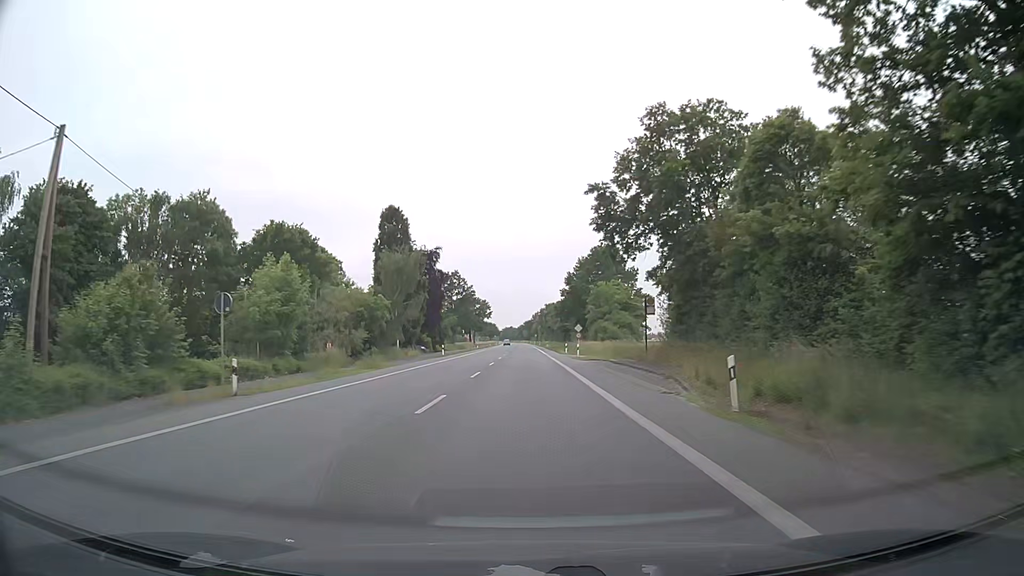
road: primary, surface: asphalt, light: Day
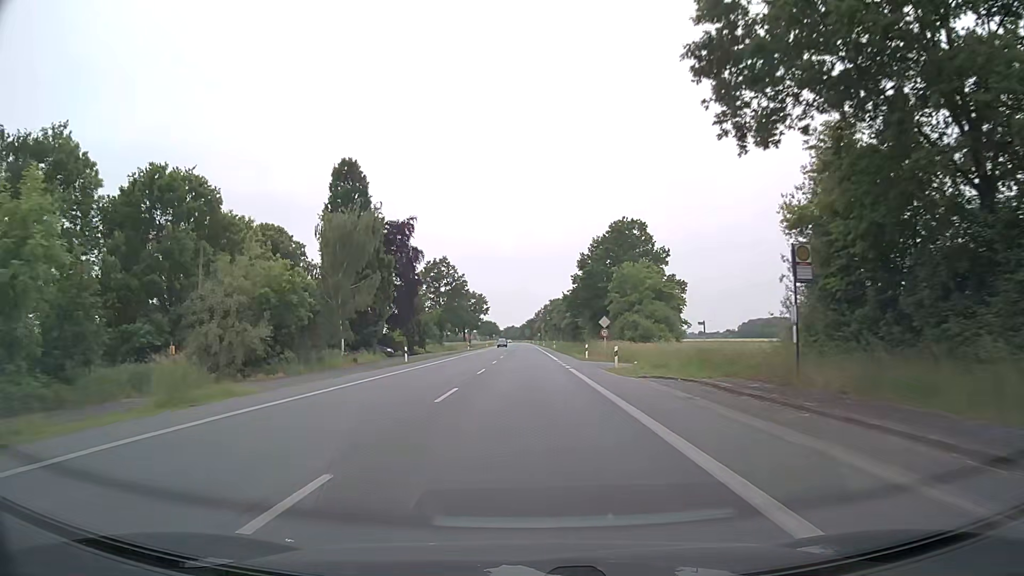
(0.0, +21.9) m; 0°
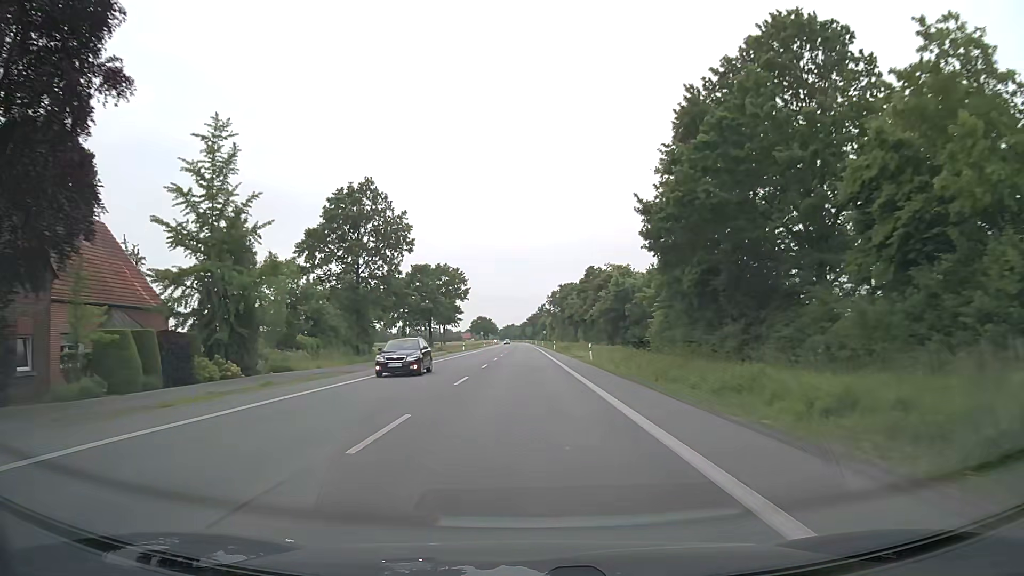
(-0.1, +54.6) m; 0°
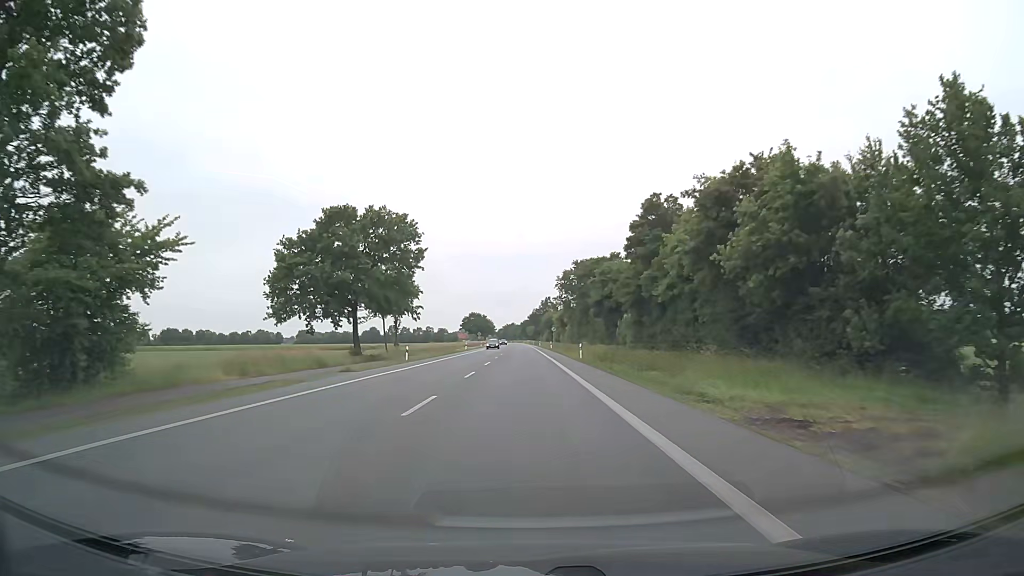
(+0.1, +43.7) m; 0°
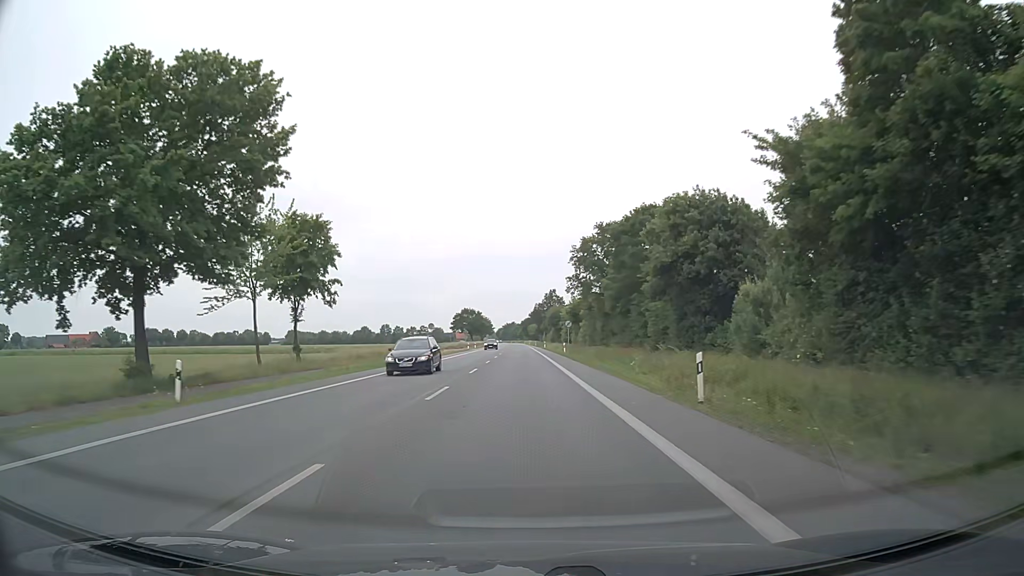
(-0.1, +32.8) m; 0°
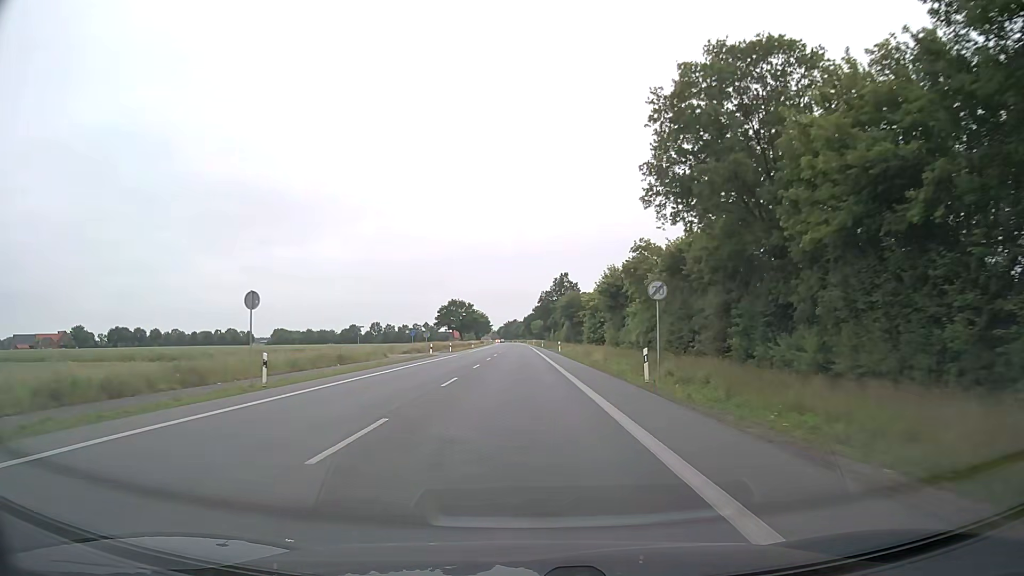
(-0.1, +43.8) m; 0°
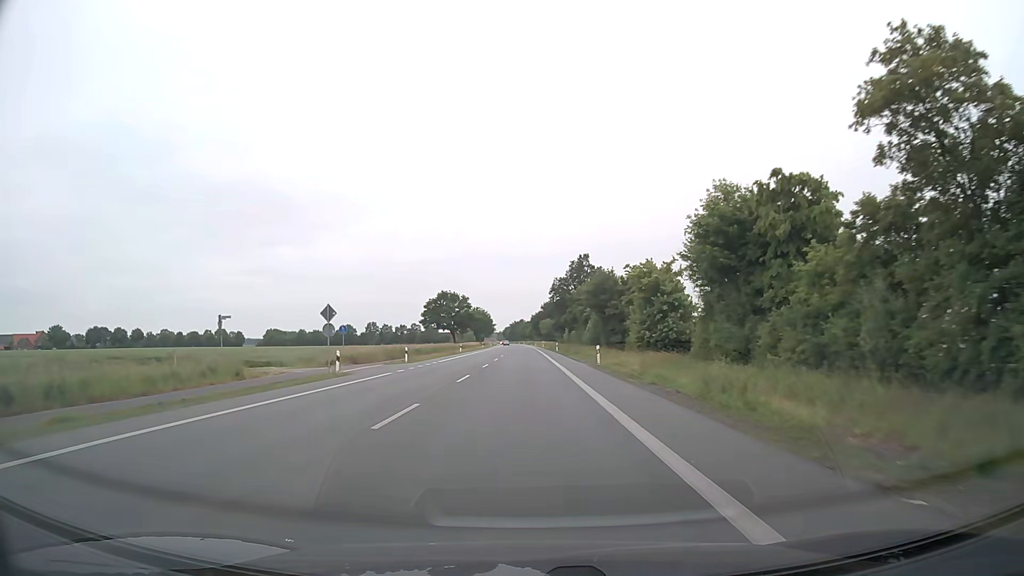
(-0.2, +33.1) m; -1°
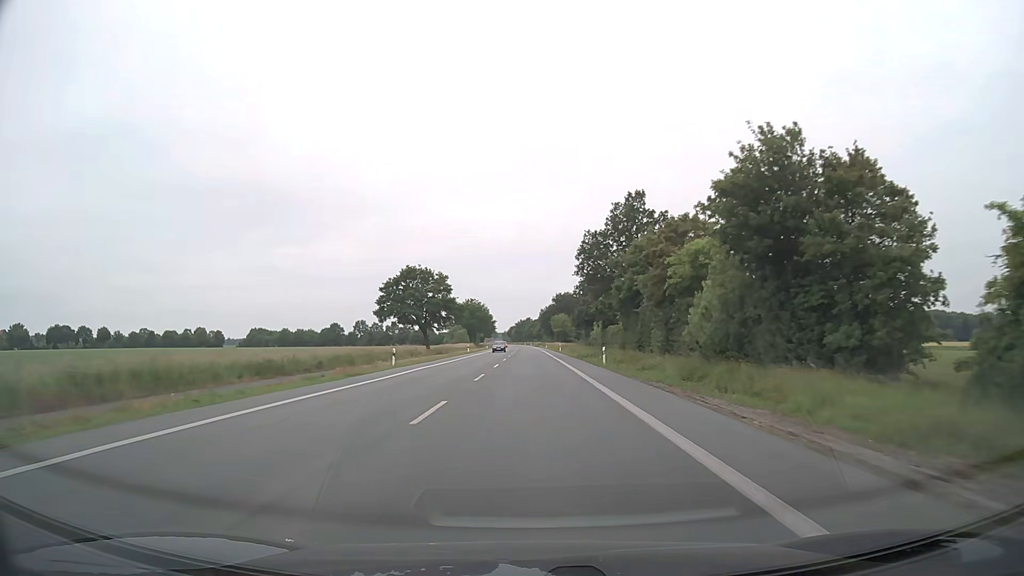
(-0.4, +47.4) m; -1°
(0, +10) (0, +20) (0, +30) (0, +40) (0, +50) (0, +60) (0, +70) (0, +80) (0, +90) (0, +100) m
